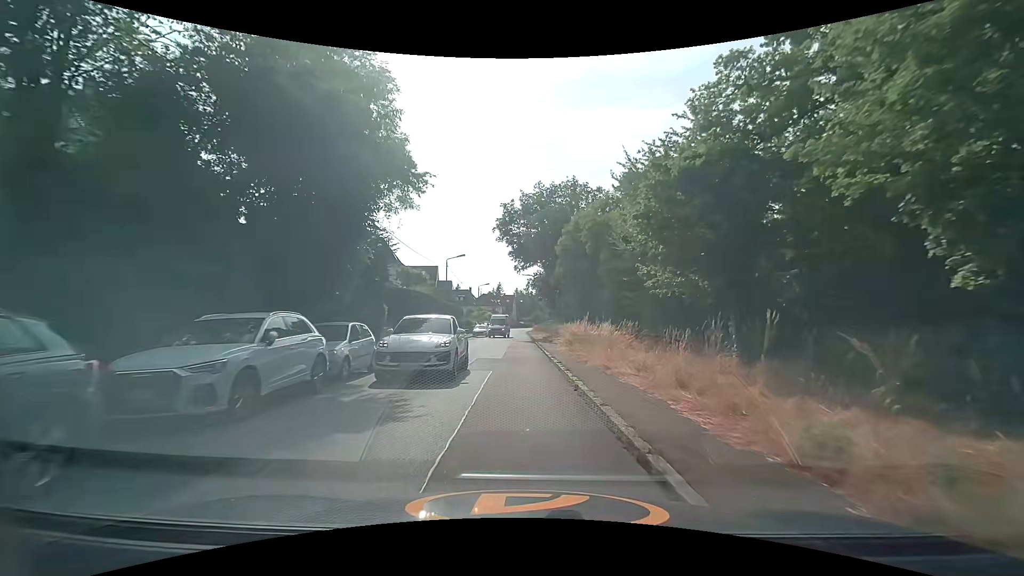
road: tertiary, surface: asphalt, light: Day
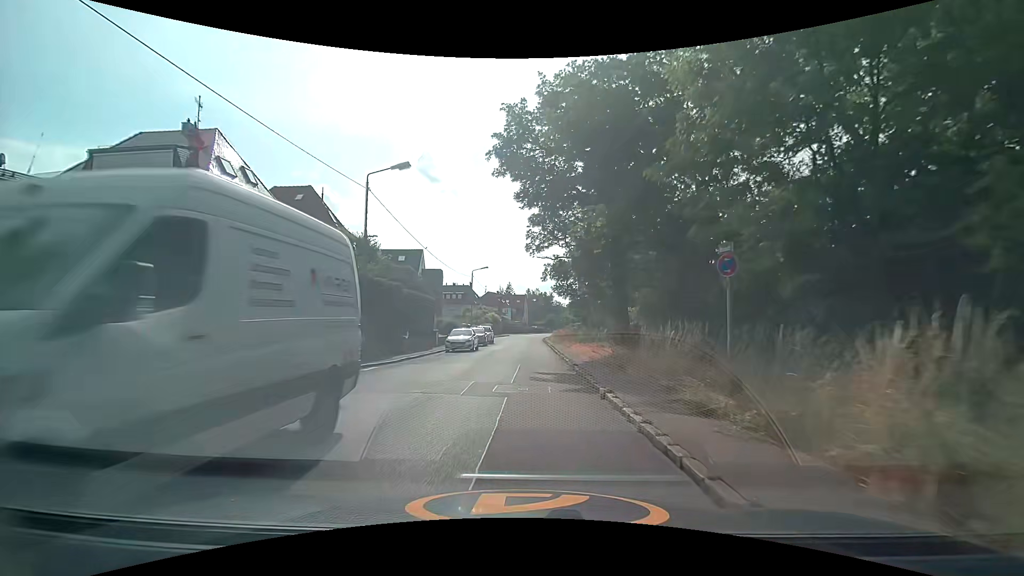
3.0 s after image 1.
(-0.9, +28.9) m; -2°
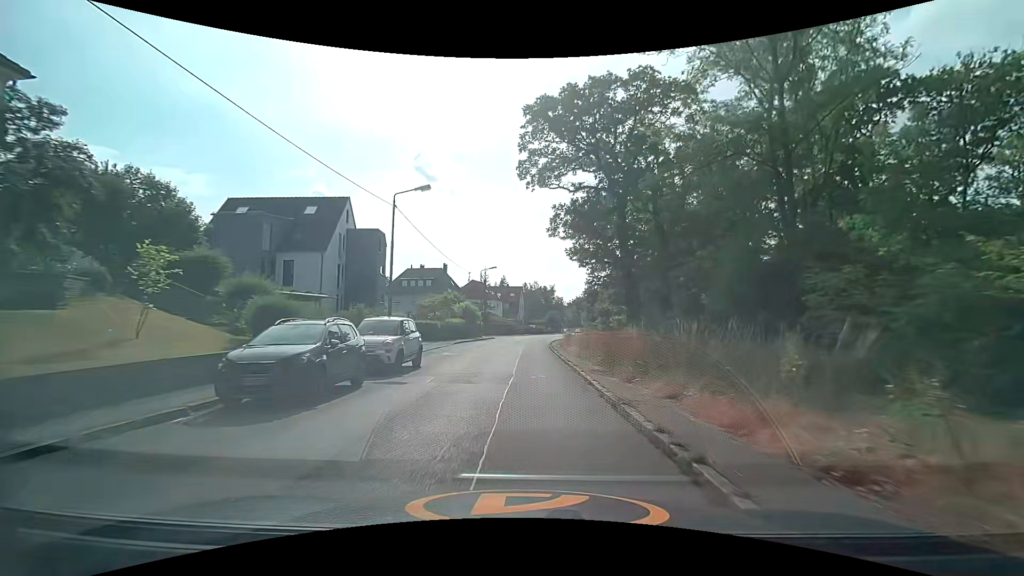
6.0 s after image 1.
(+0.3, +32.7) m; 0°
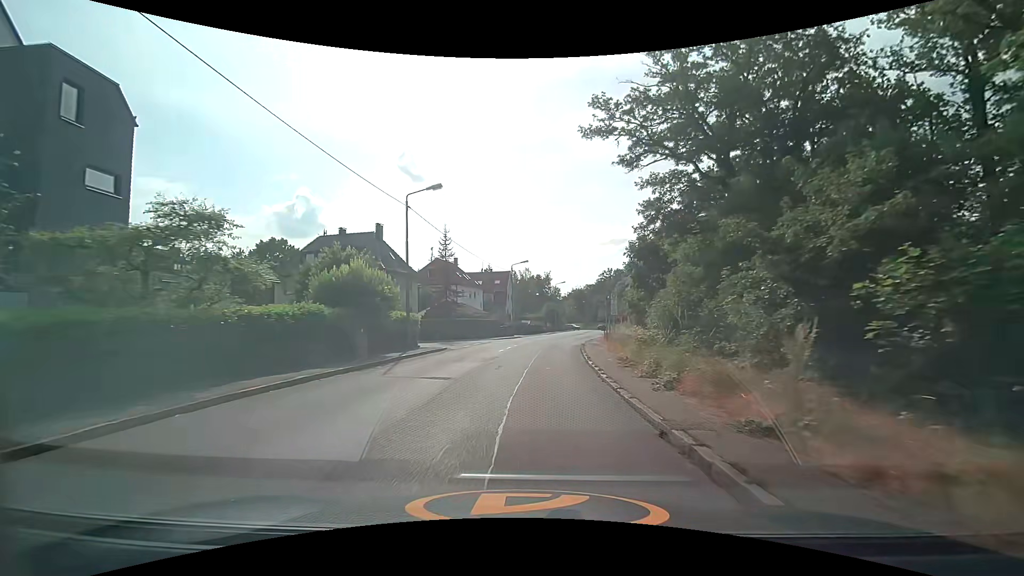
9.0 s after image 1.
(+0.1, +33.4) m; +1°
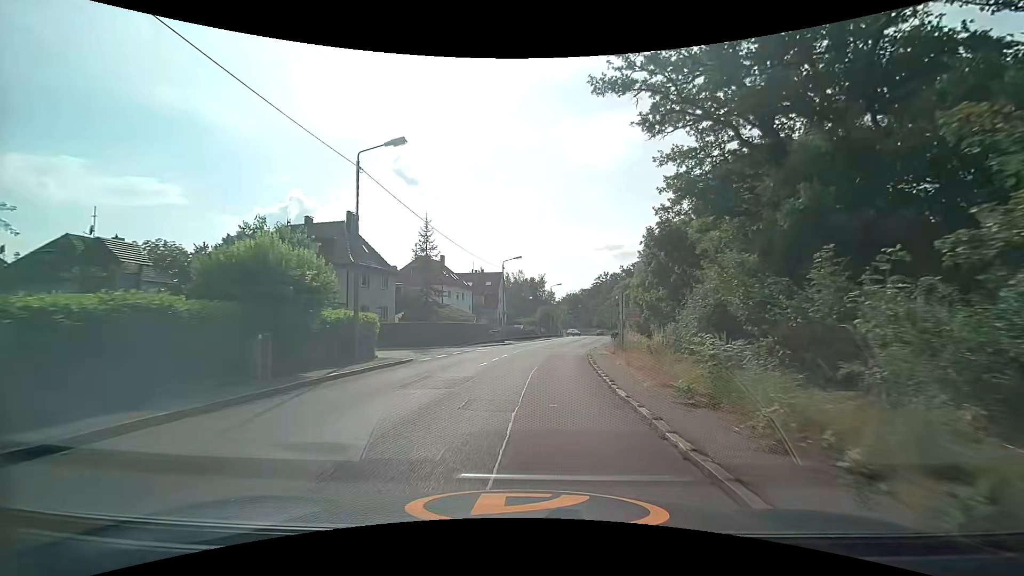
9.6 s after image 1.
(0.0, +6.7) m; 0°
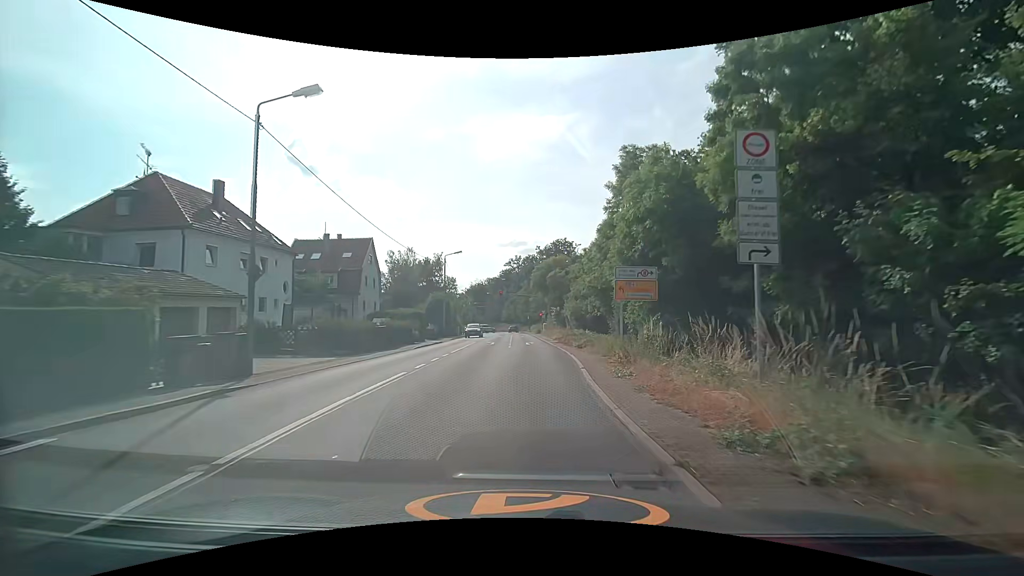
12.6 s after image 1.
(+2.6, +32.9) m; +10°
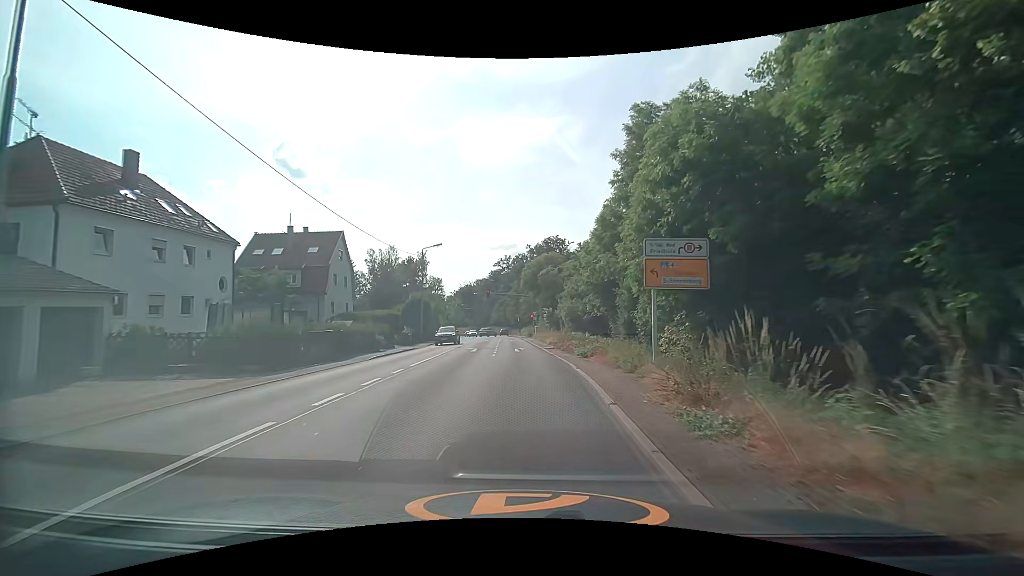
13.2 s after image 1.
(+0.2, +6.6) m; +2°
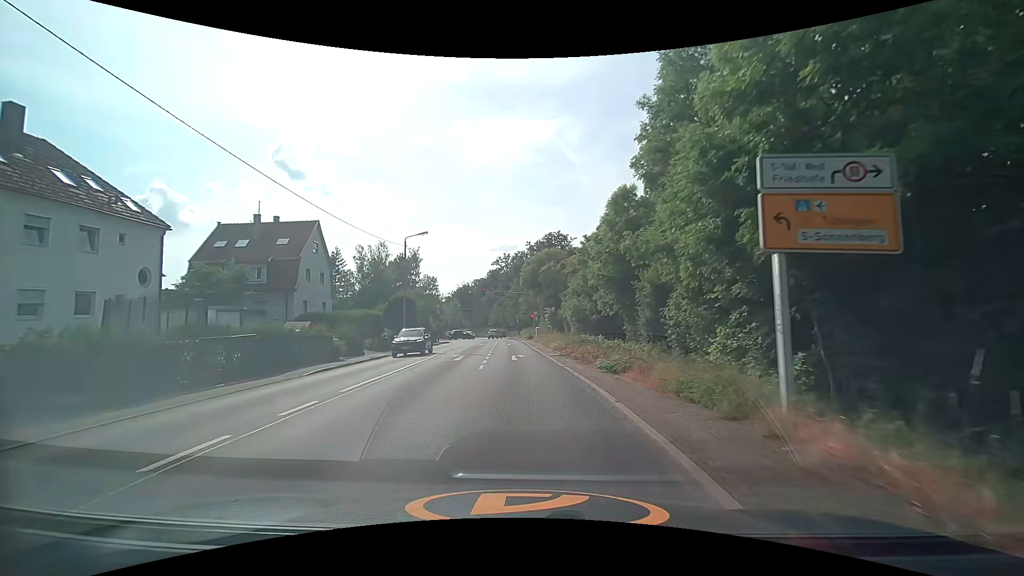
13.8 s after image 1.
(0.0, +6.6) m; 0°
